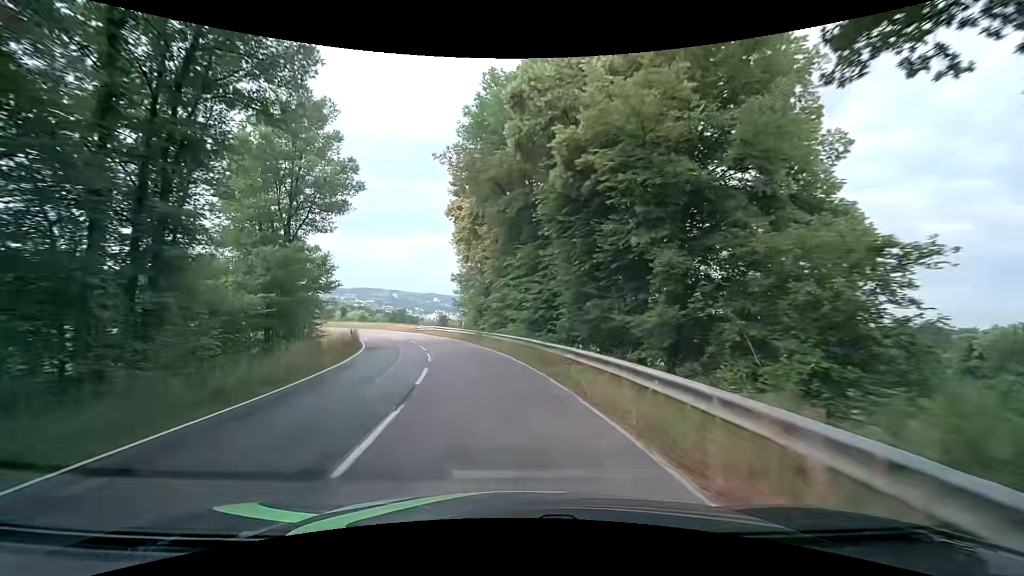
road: tertiary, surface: asphalt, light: Day
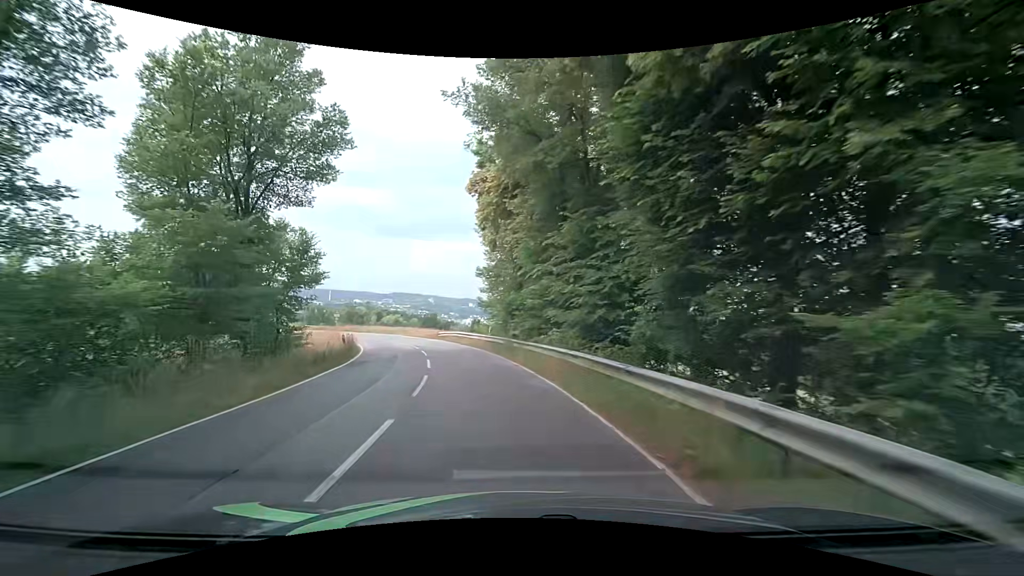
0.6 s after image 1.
(-0.3, +7.8) m; -4°
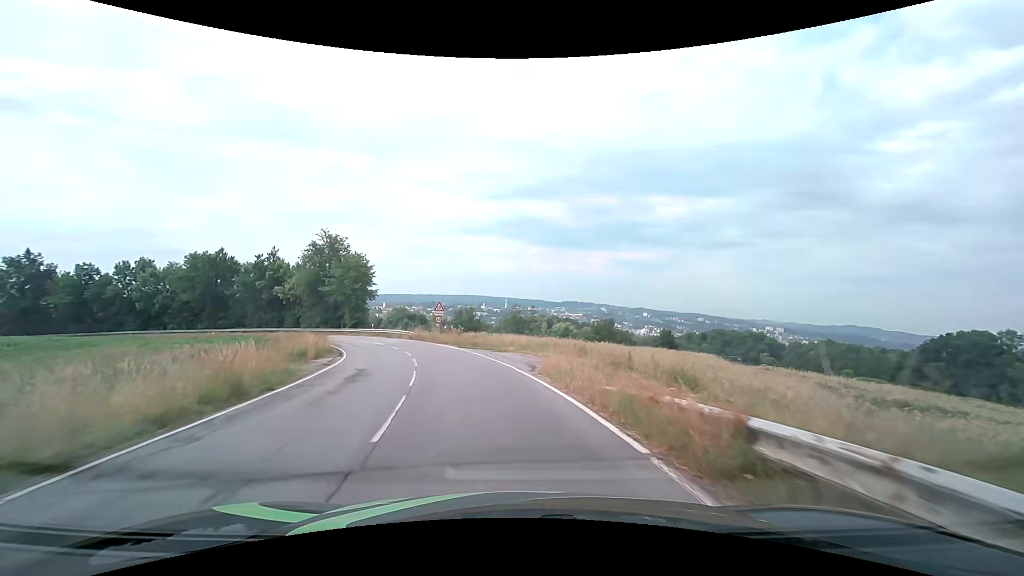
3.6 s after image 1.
(-6.6, +35.9) m; -20°
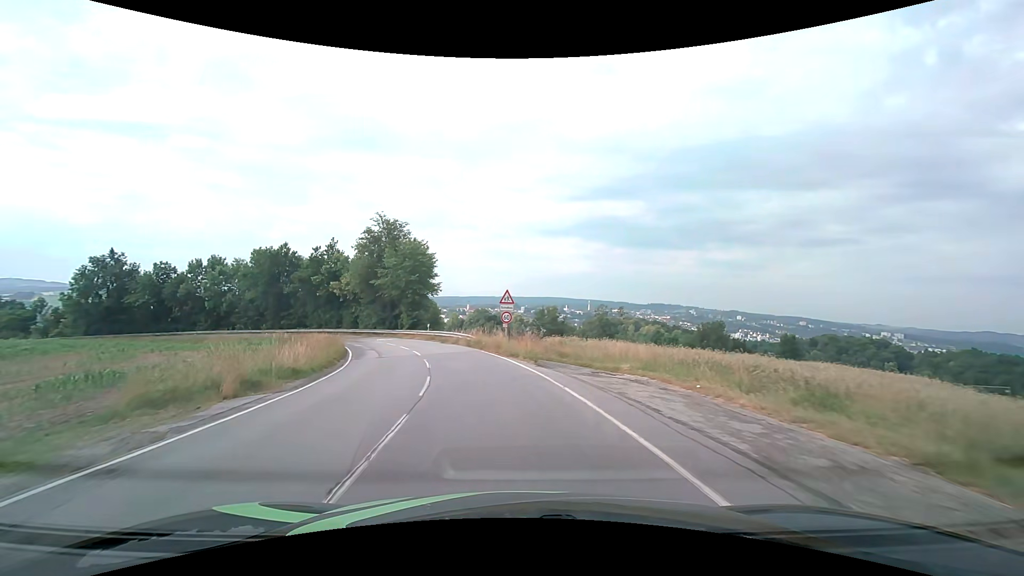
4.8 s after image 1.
(-1.2, +13.6) m; -10°
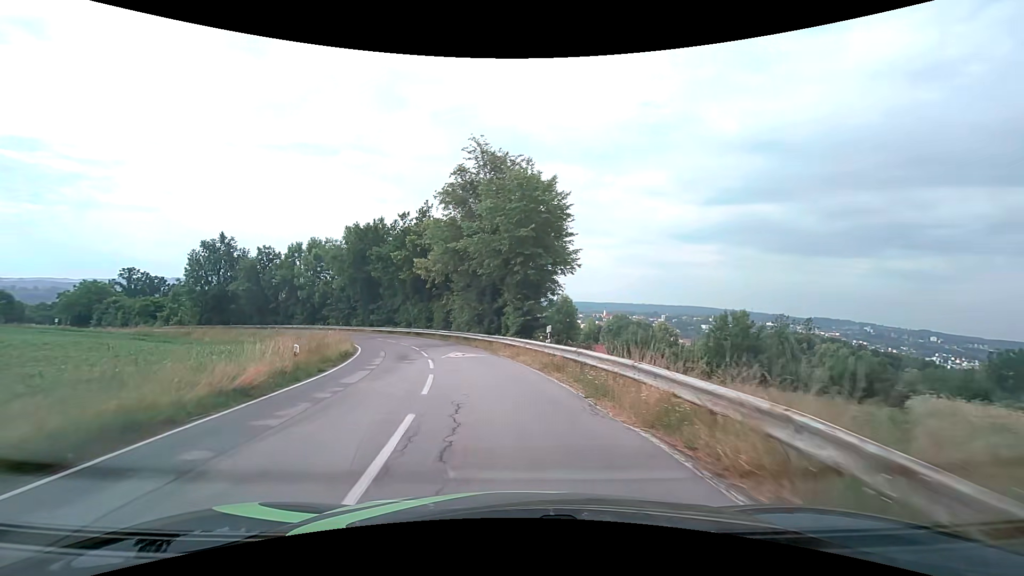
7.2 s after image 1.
(-3.7, +25.6) m; -16°
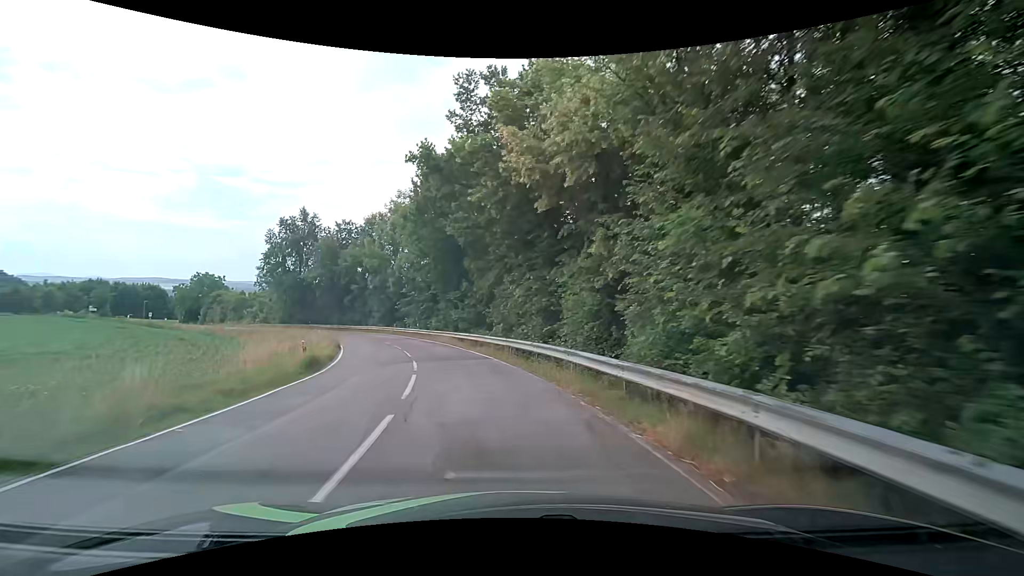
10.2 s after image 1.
(-4.2, +30.6) m; -15°
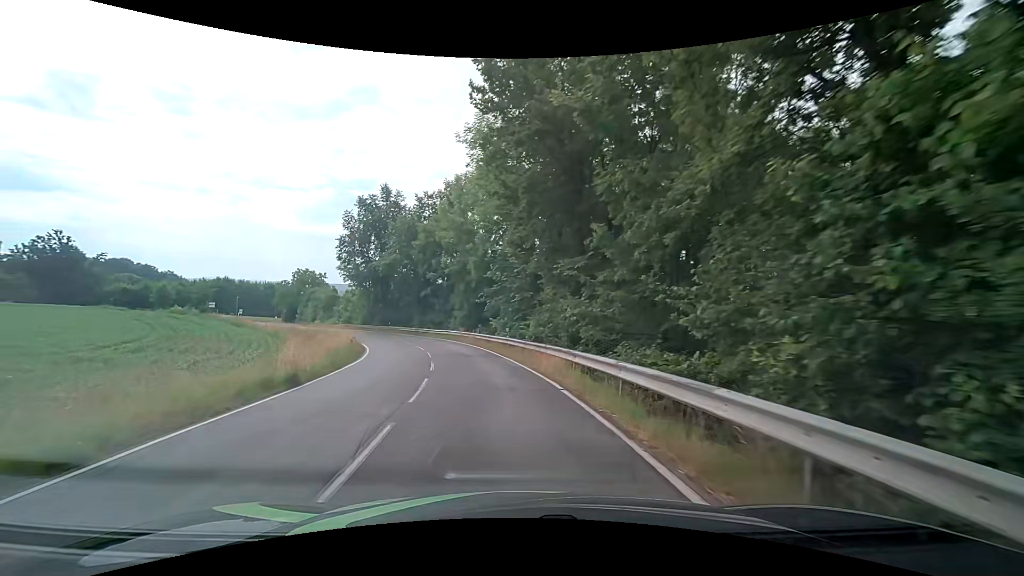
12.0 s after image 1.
(-2.2, +18.9) m; -13°
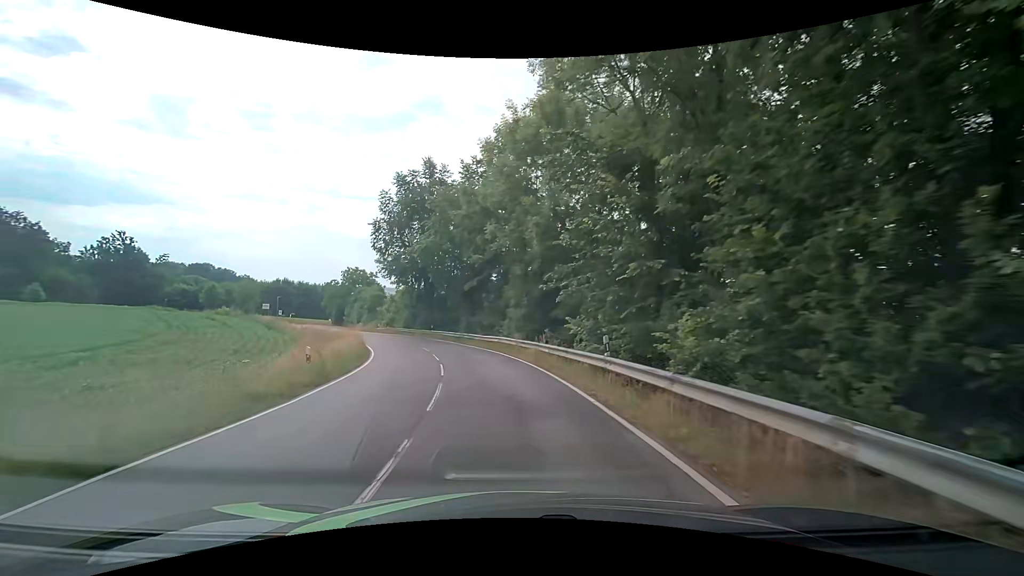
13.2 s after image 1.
(-0.9, +12.9) m; -8°
(0, +10) (-1, +20) (-4, +30) (-7, +39) (-11, +48) (-16, +57) (-21, +66) (-26, +74) (-31, +83) (-37, +91) m
